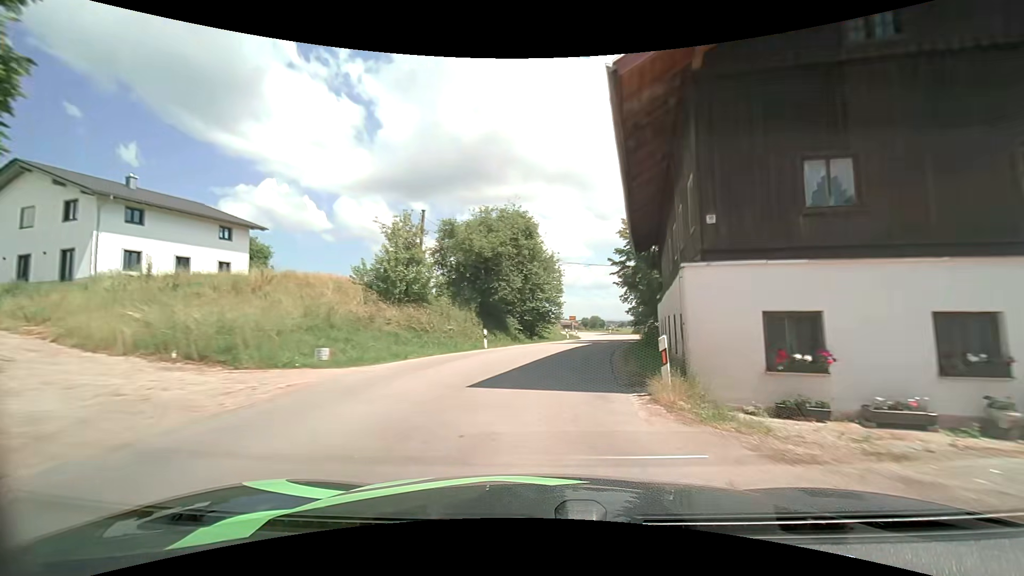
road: secondary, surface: asphalt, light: Day
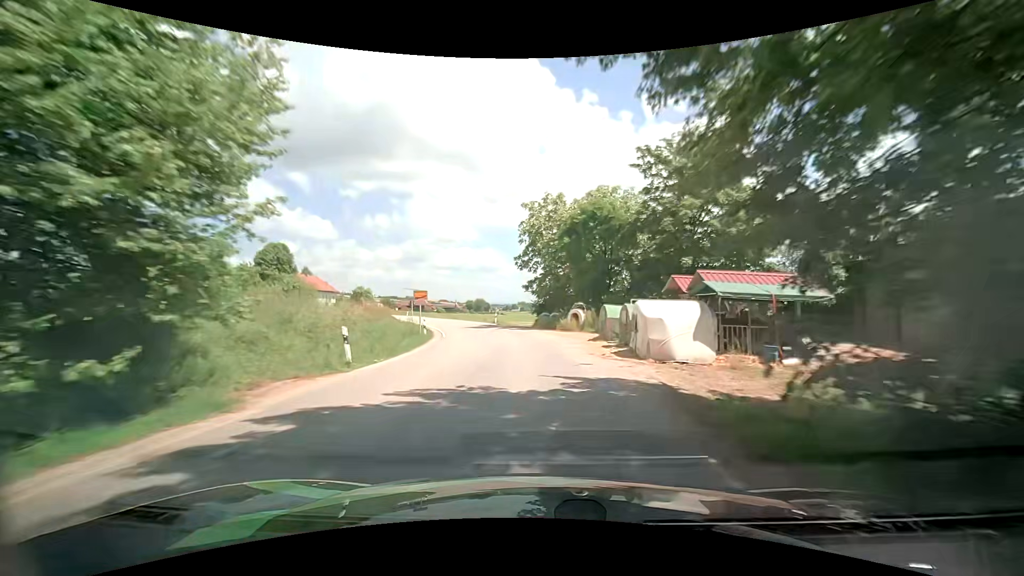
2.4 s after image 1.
(+4.4, +35.4) m; +13°
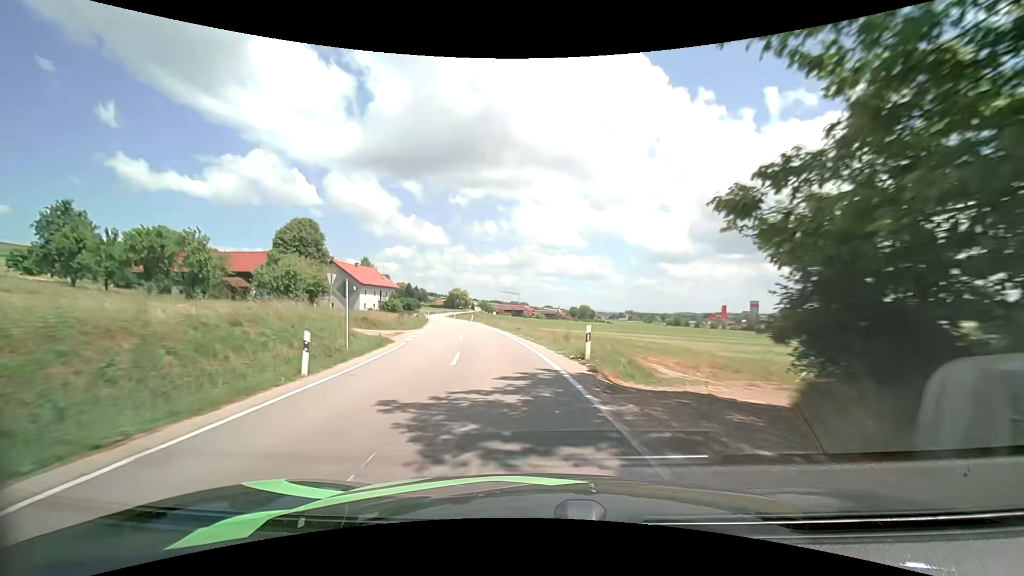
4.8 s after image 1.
(-2.5, +35.2) m; -12°
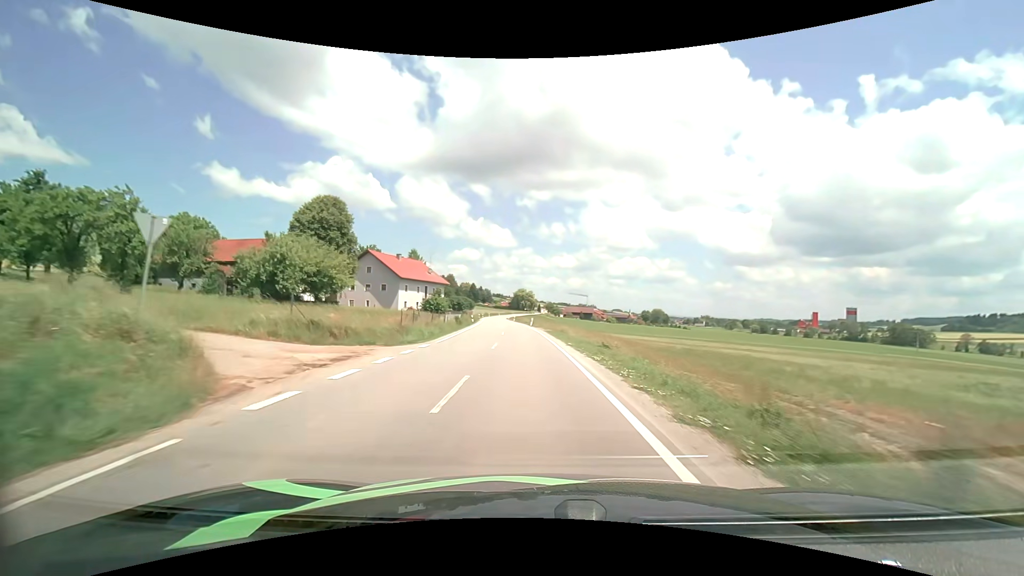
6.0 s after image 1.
(-1.4, +18.5) m; -8°
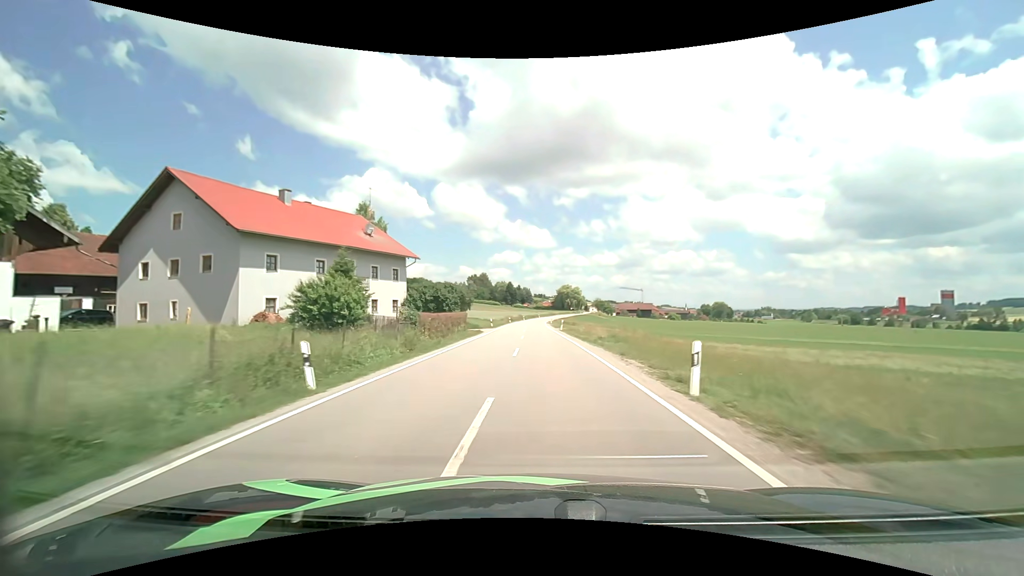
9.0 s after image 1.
(-2.6, +51.1) m; -5°
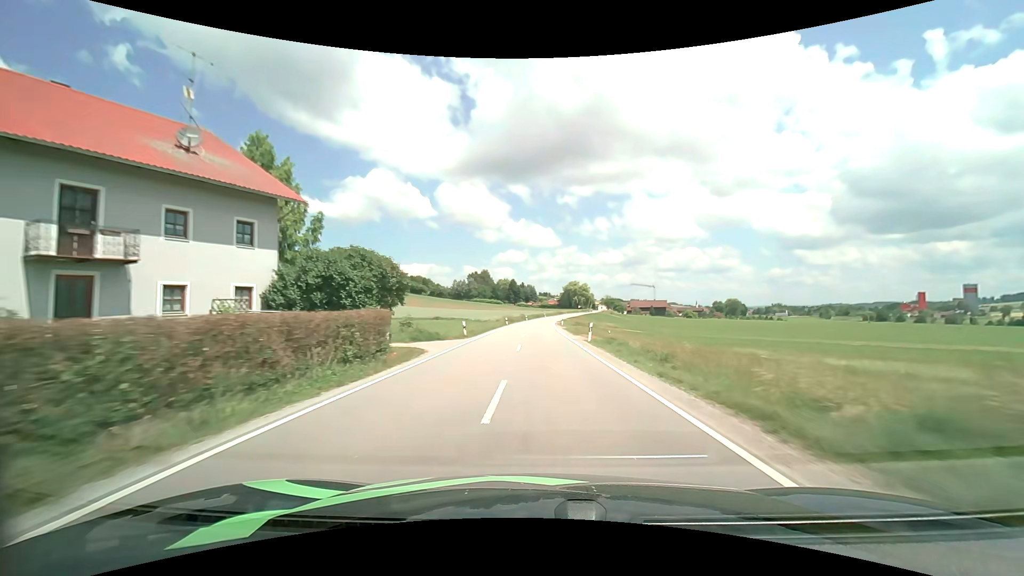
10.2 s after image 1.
(-0.2, +22.1) m; -1°
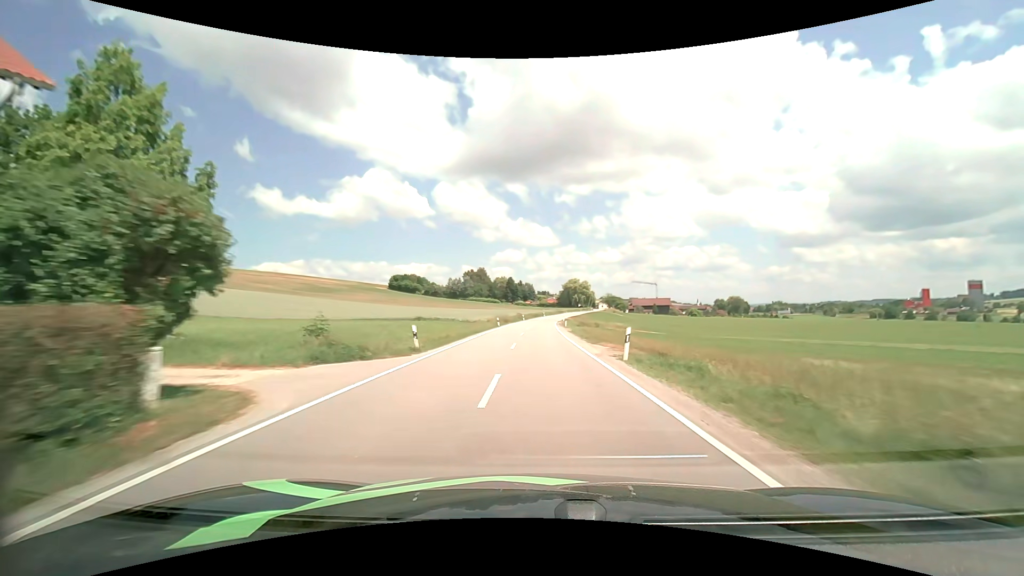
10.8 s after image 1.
(0.0, +11.4) m; 0°
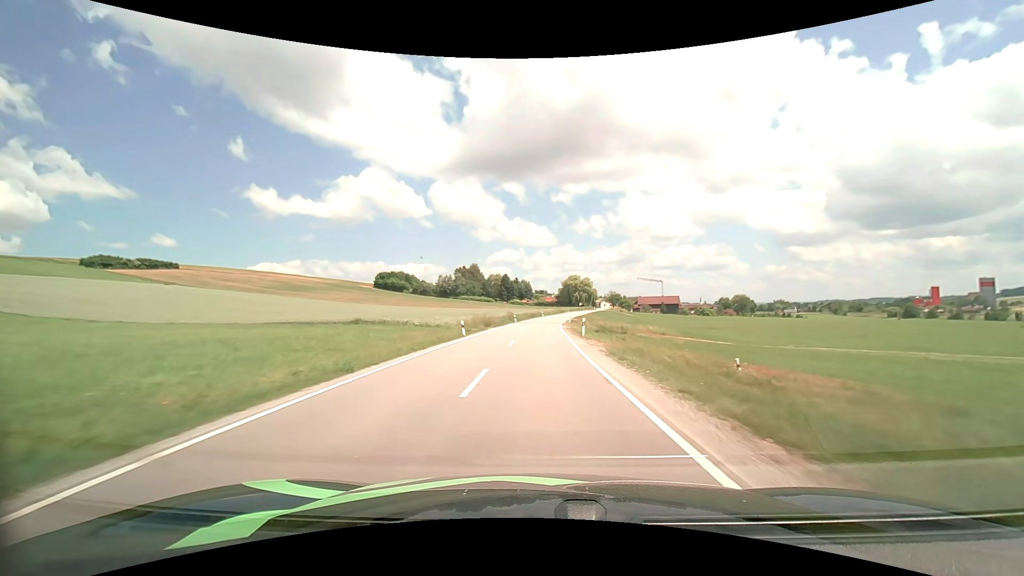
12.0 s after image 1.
(+0.1, +23.3) m; 0°
(0, +10) (0, +20) (0, +30) (0, +40) (+1, +50) (+1, +60) (+2, +70) (+3, +80) (+4, +90) (+5, +100) m
